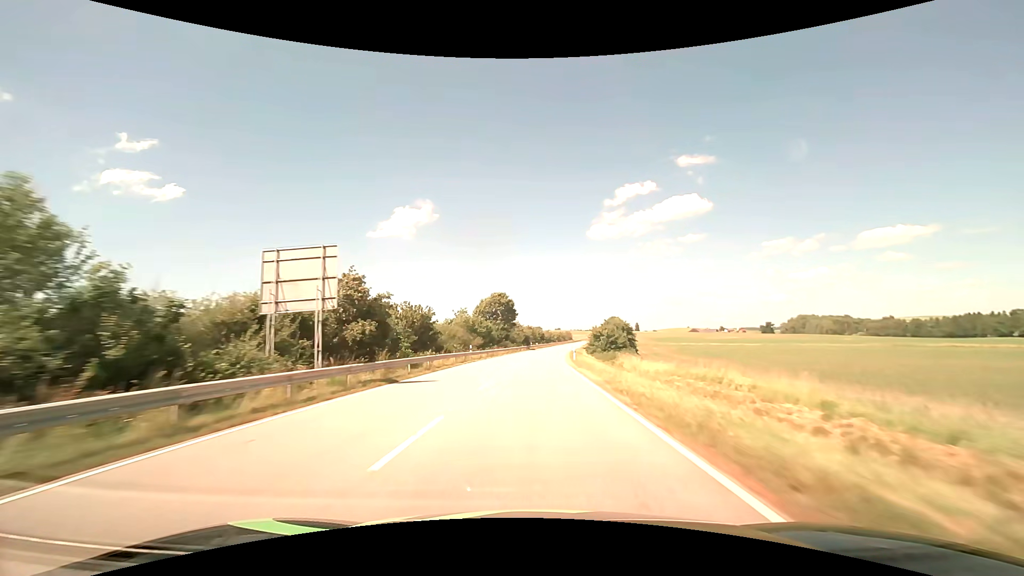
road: secondary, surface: asphalt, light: Day
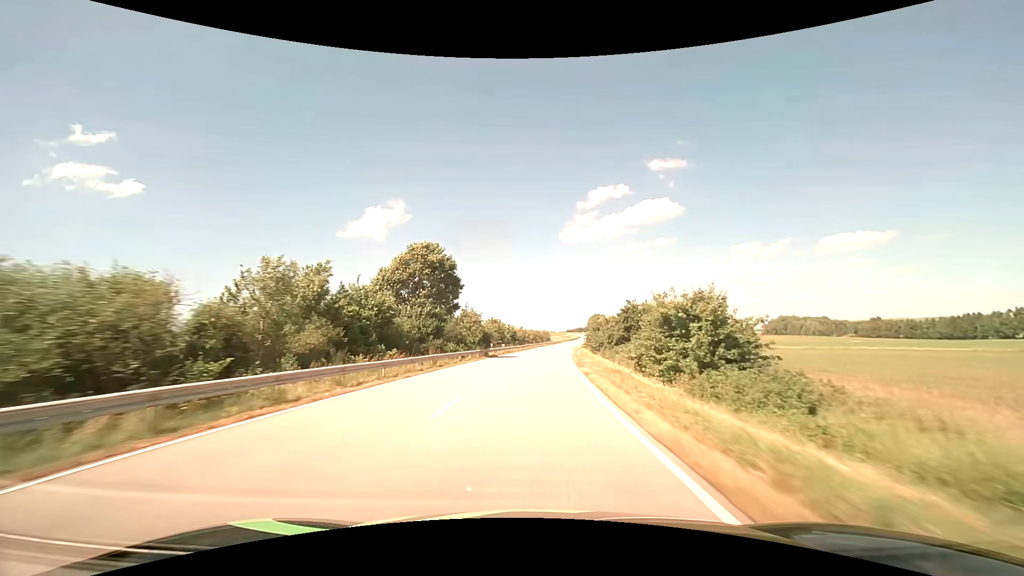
(+1.1, +43.9) m; +3°
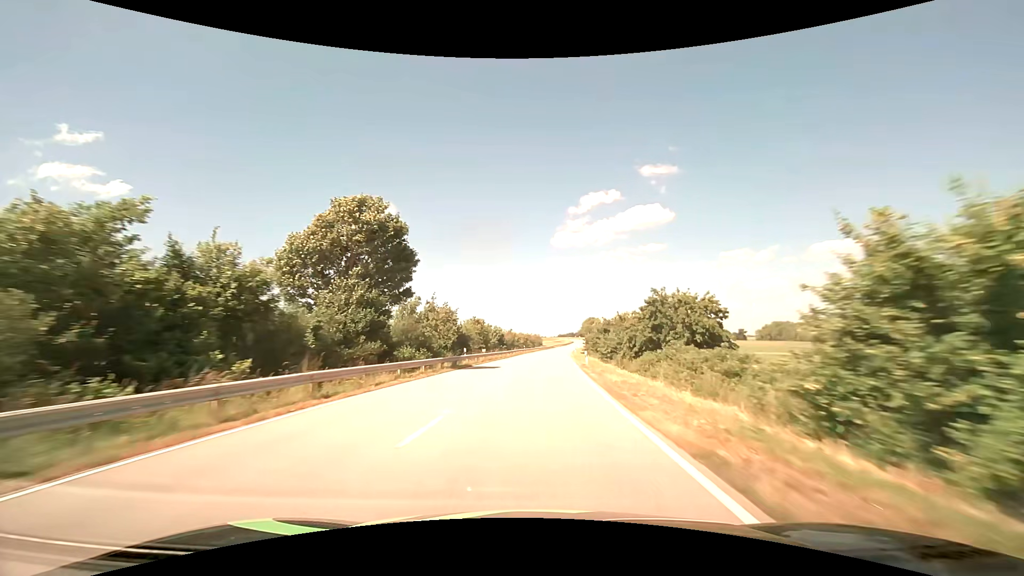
(+0.1, +14.6) m; +1°
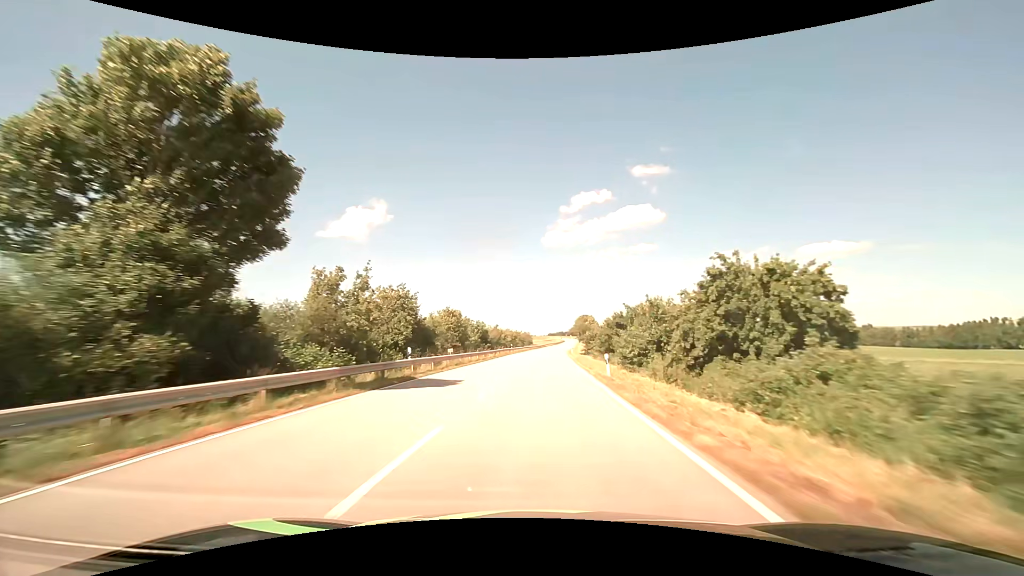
(+0.1, +14.6) m; +1°
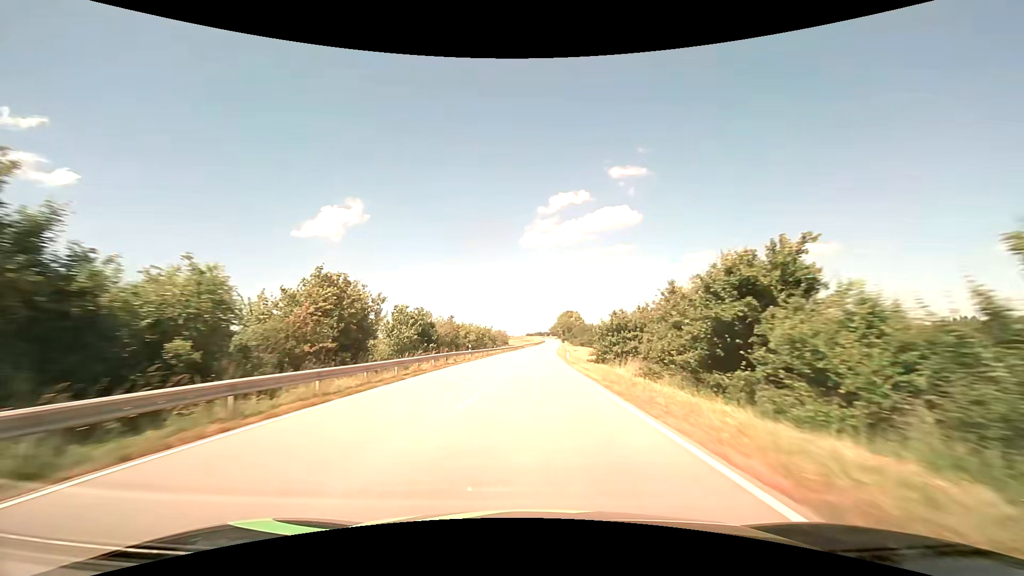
(+0.6, +29.1) m; +3°
